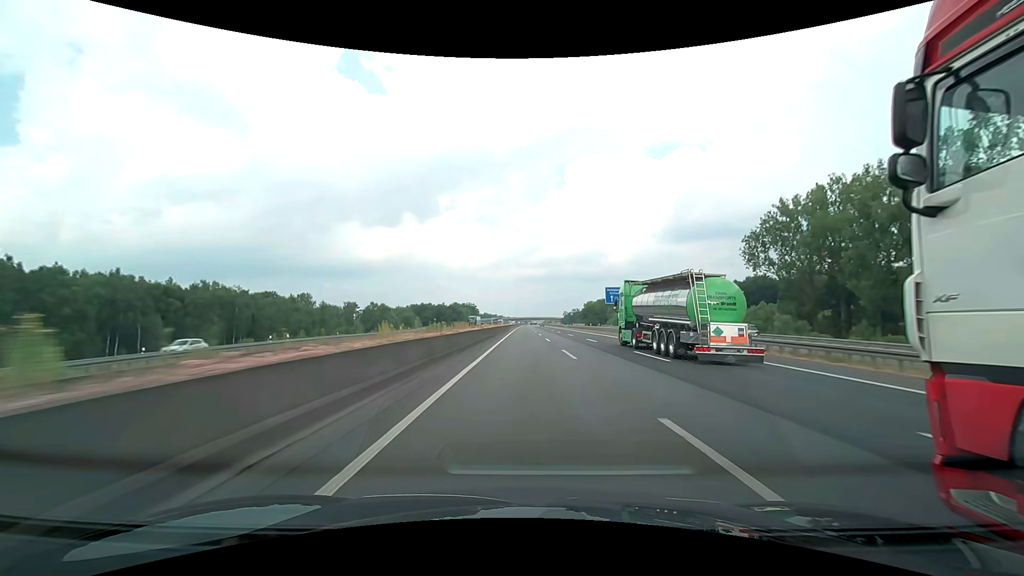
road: motorway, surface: asphalt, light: Day
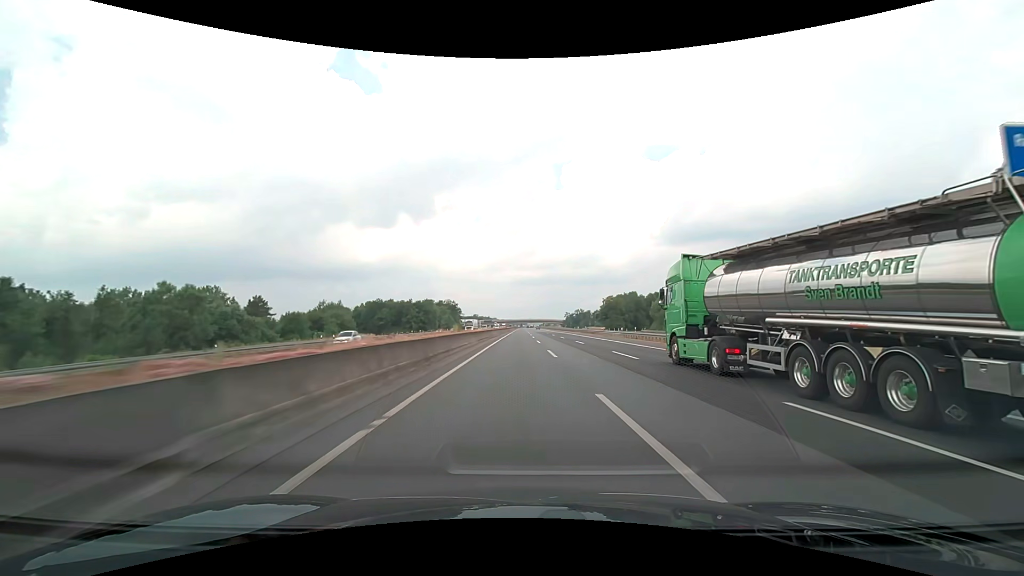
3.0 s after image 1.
(+0.5, +87.1) m; +1°
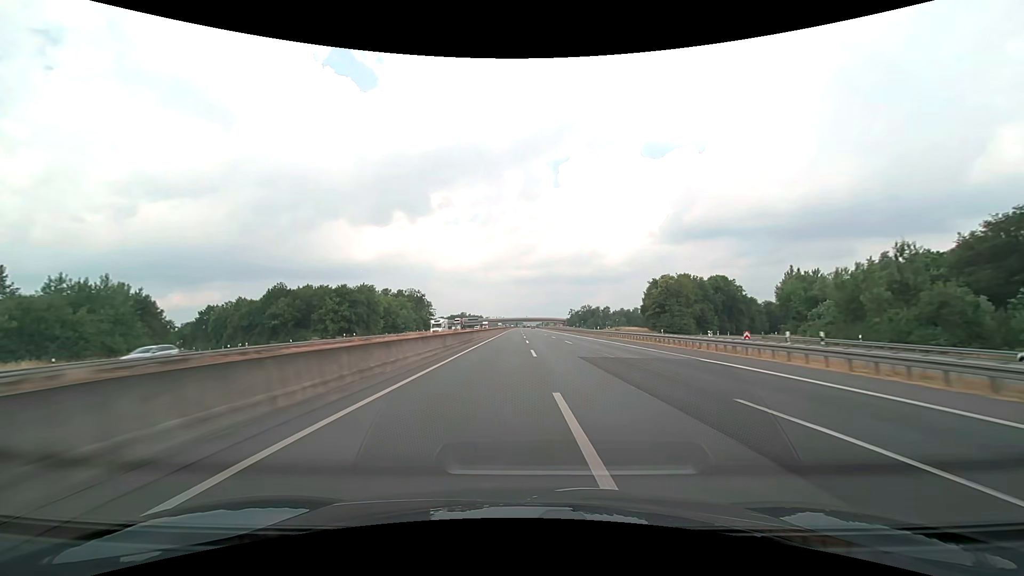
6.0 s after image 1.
(+0.2, +89.4) m; 0°
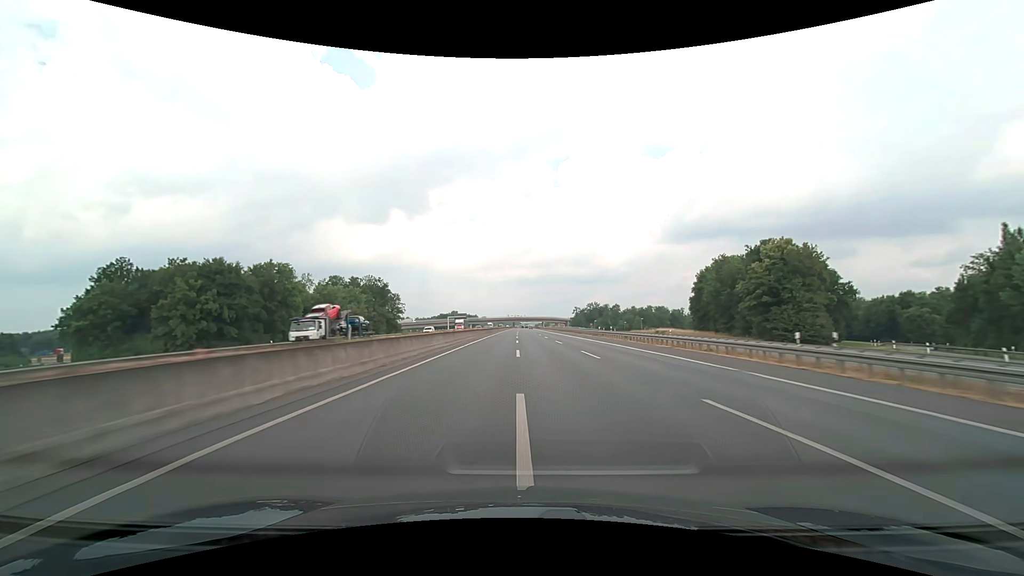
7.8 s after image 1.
(+0.1, +54.5) m; 0°
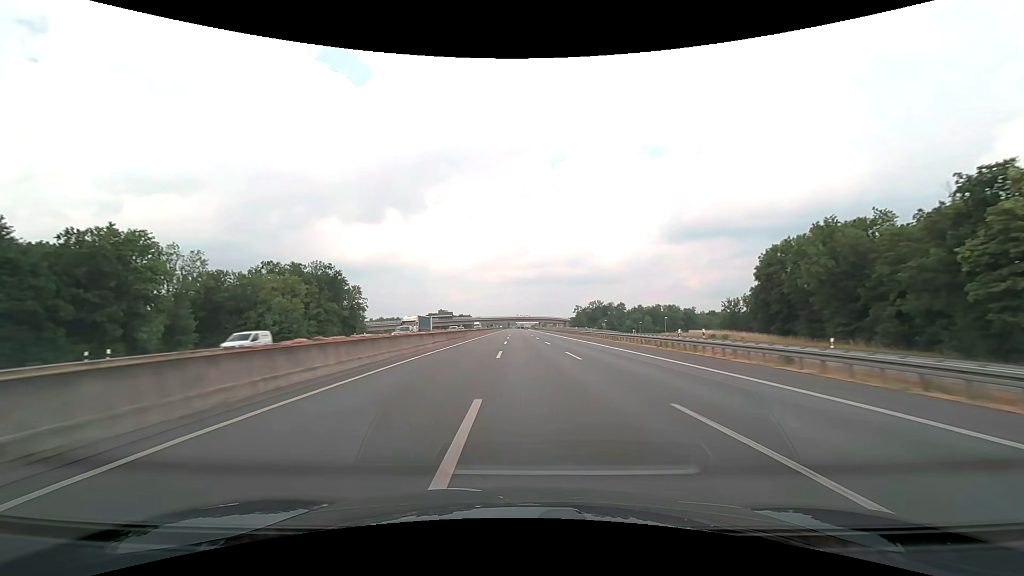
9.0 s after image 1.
(+0.2, +36.5) m; 0°
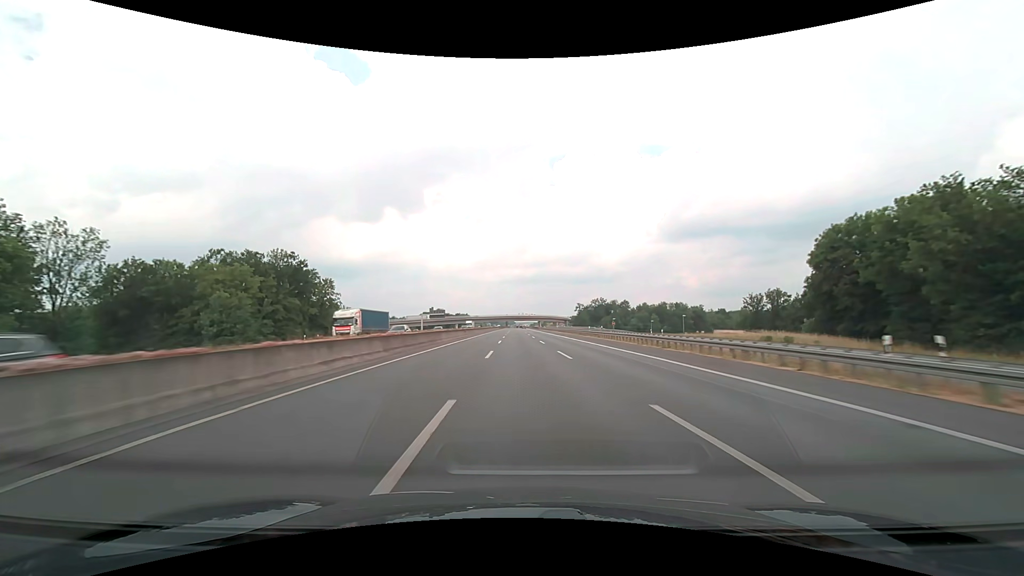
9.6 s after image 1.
(0.0, +18.2) m; 0°
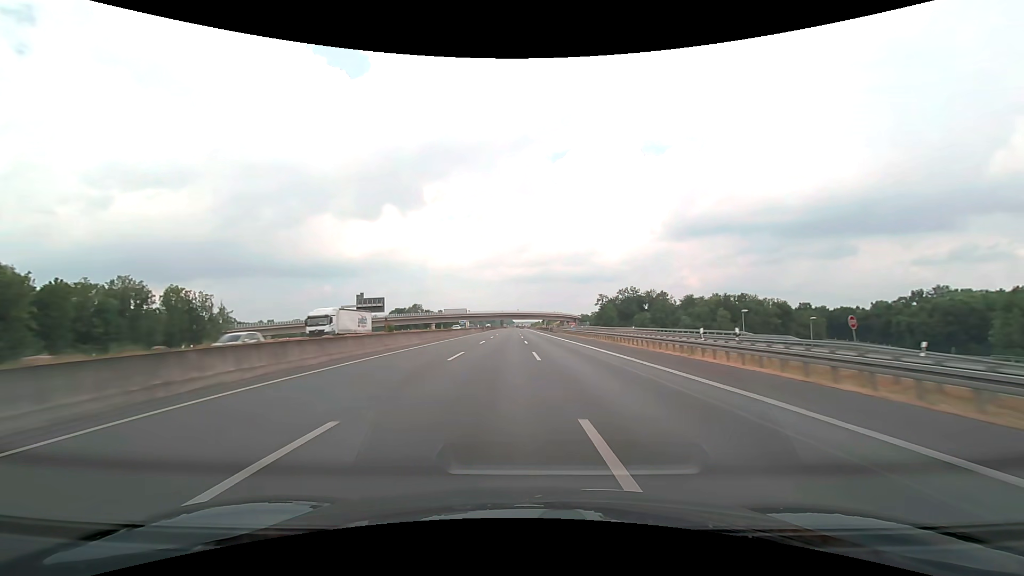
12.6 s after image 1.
(-0.5, +91.1) m; 0°
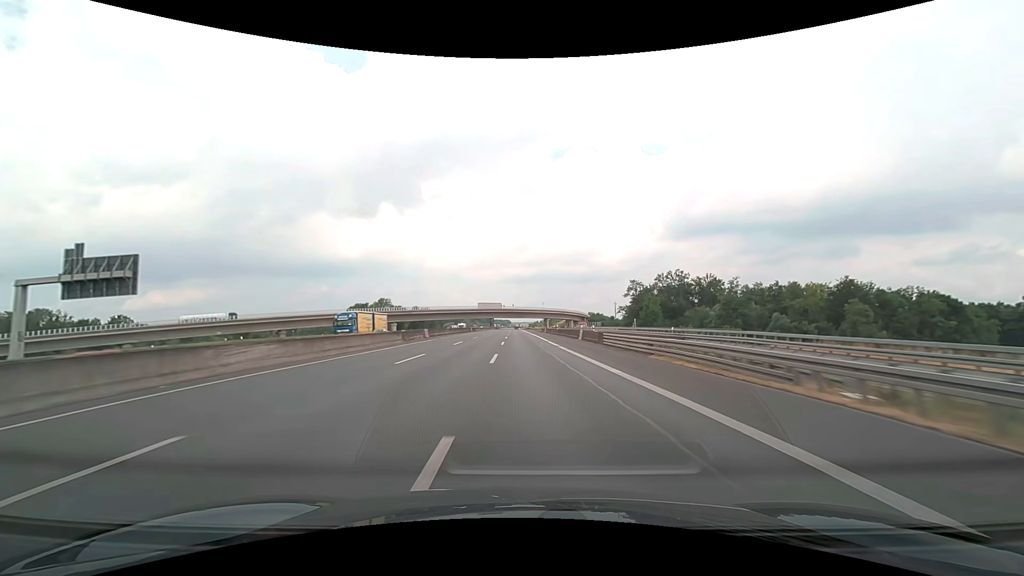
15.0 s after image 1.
(+0.4, +72.8) m; 0°
(0, +10) (0, +20) (0, +30) (0, +40) (0, +50) (0, +60) (0, +70) (0, +80) (-1, +90) (-1, +100) m
